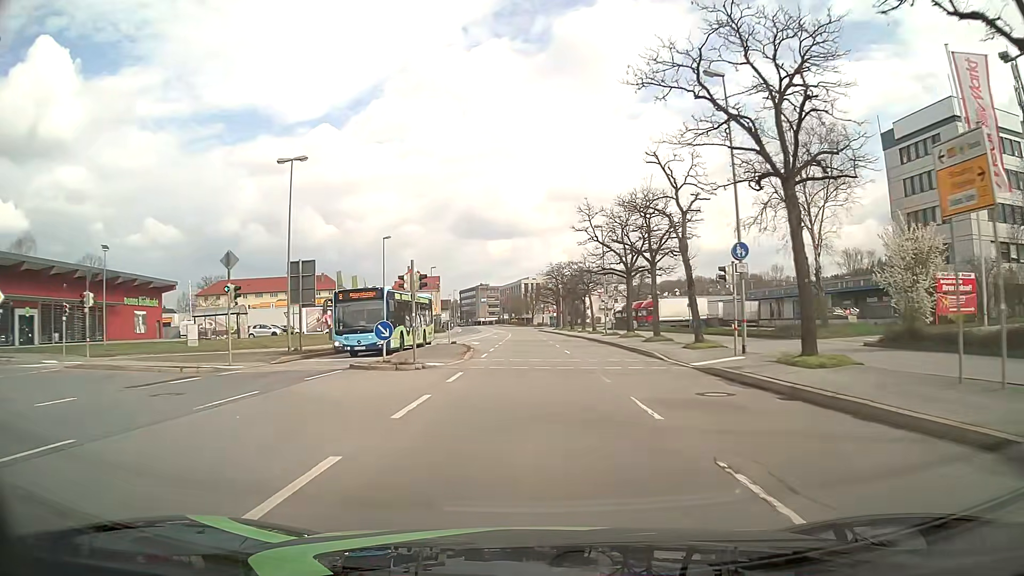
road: primary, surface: asphalt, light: Day
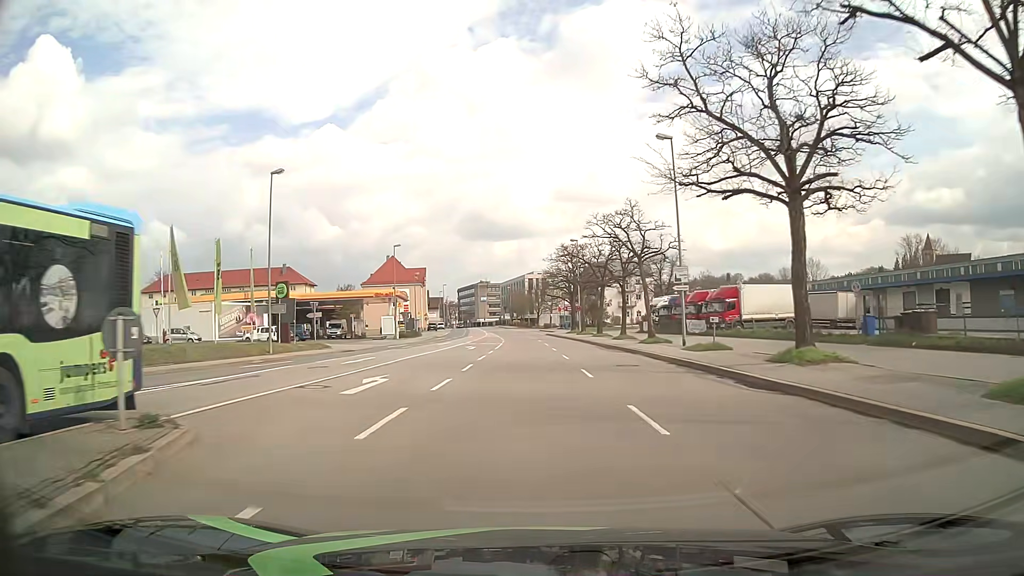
(-0.2, +31.2) m; -1°
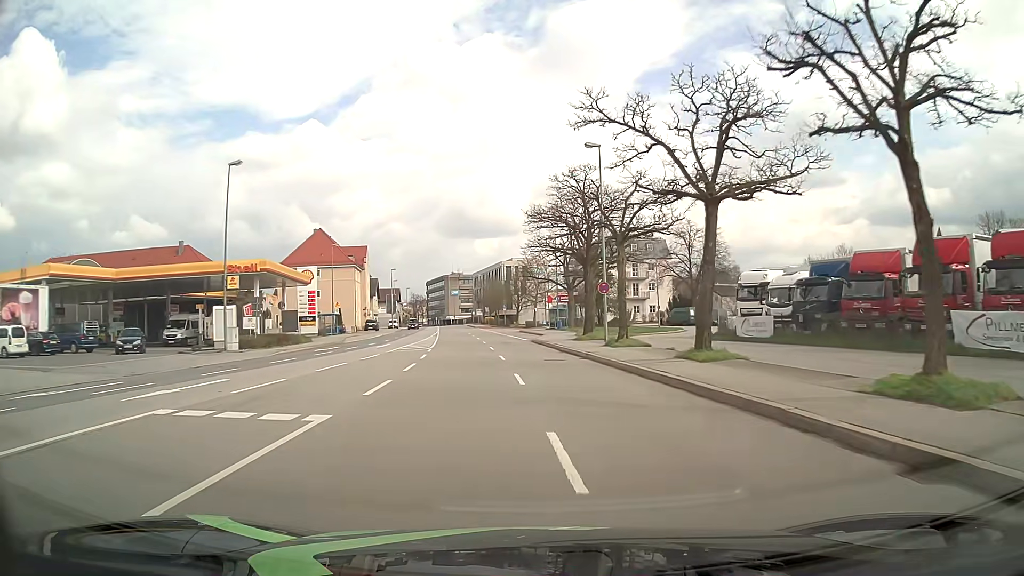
(+0.3, +38.9) m; +2°
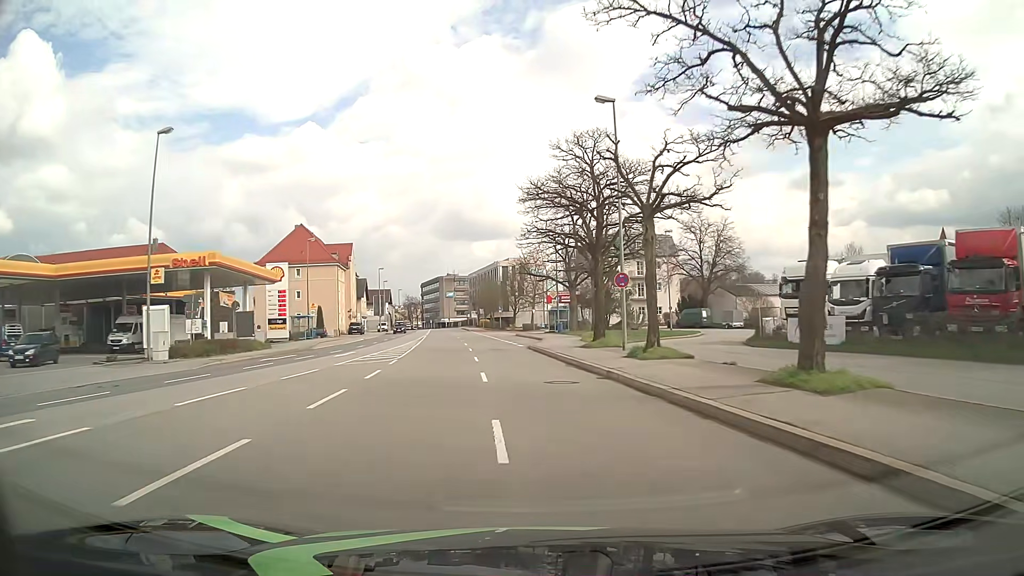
(0.0, +7.8) m; 0°
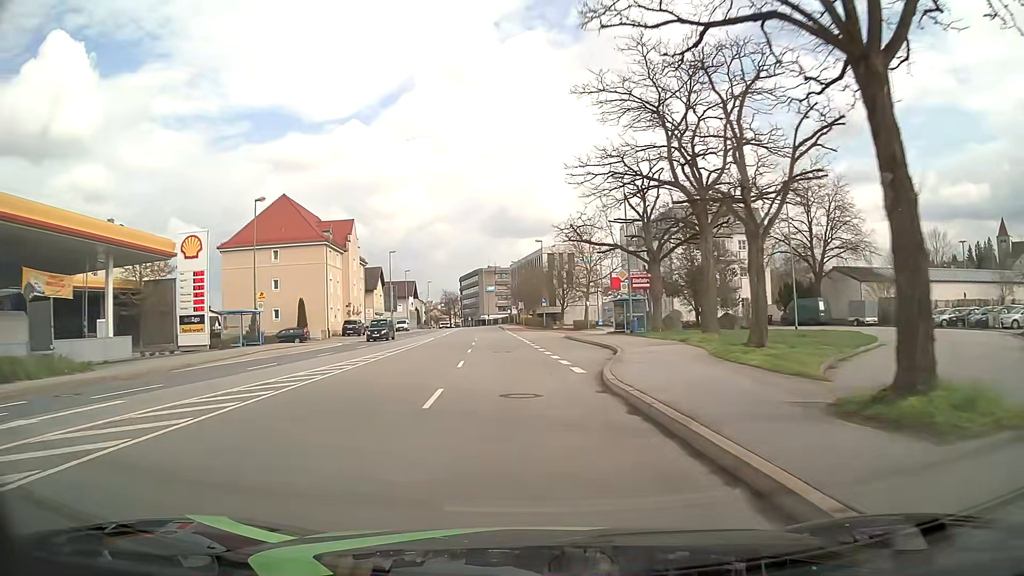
(-0.6, +23.3) m; -4°
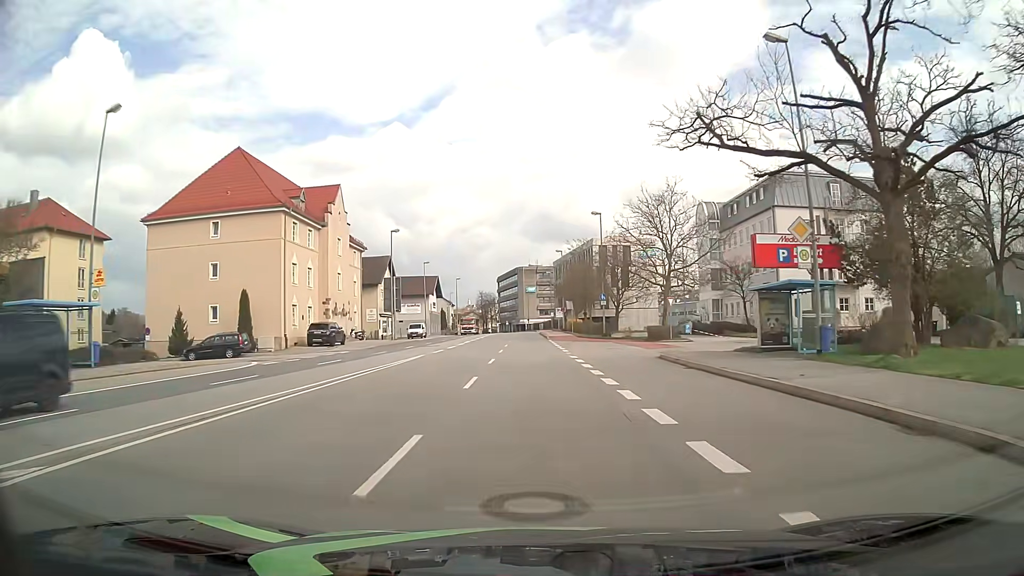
(-1.1, +23.2) m; -4°
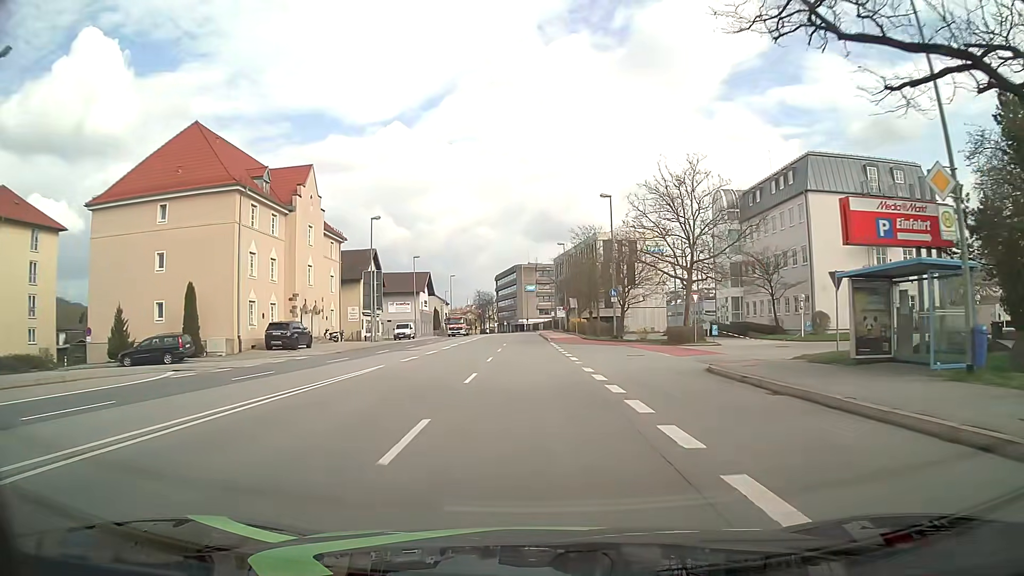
(0.0, +7.7) m; 0°
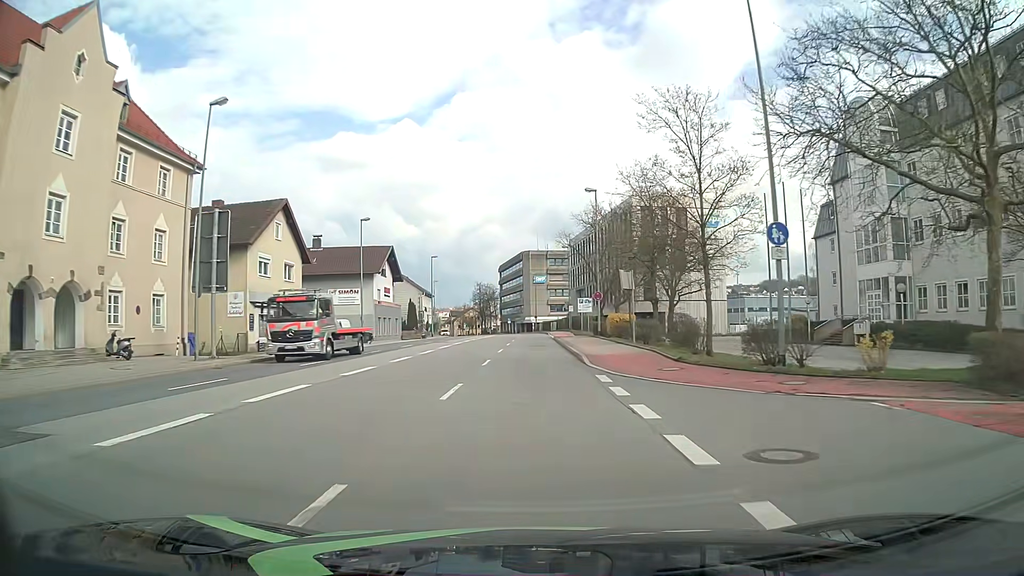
(-0.2, +31.0) m; -1°
(0, +10) (0, +20) (0, +30) (0, +40) (0, +50) (0, +60) (0, +70) (0, +80) (-1, +90) (-2, +100) m
